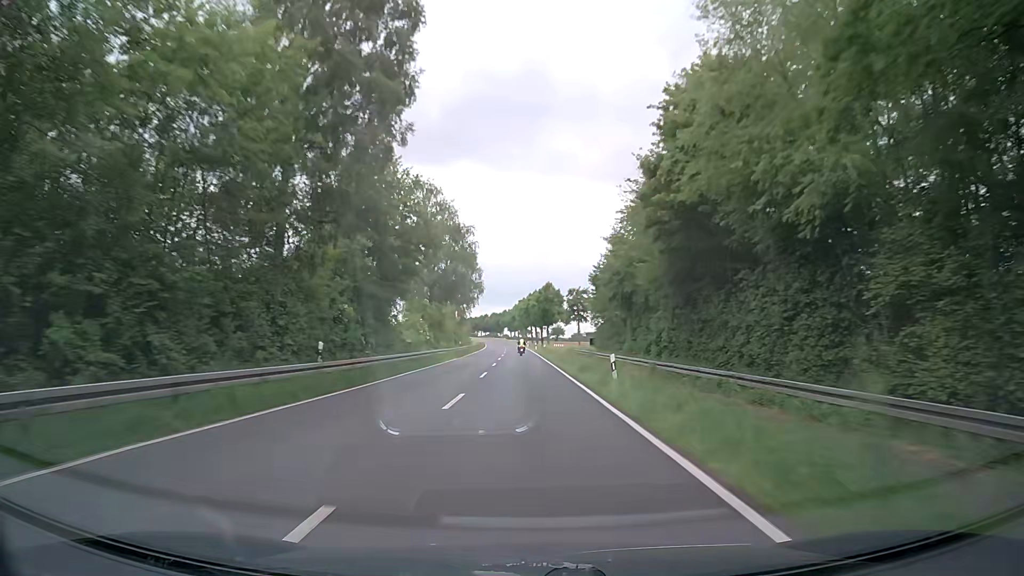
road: secondary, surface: asphalt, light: Day
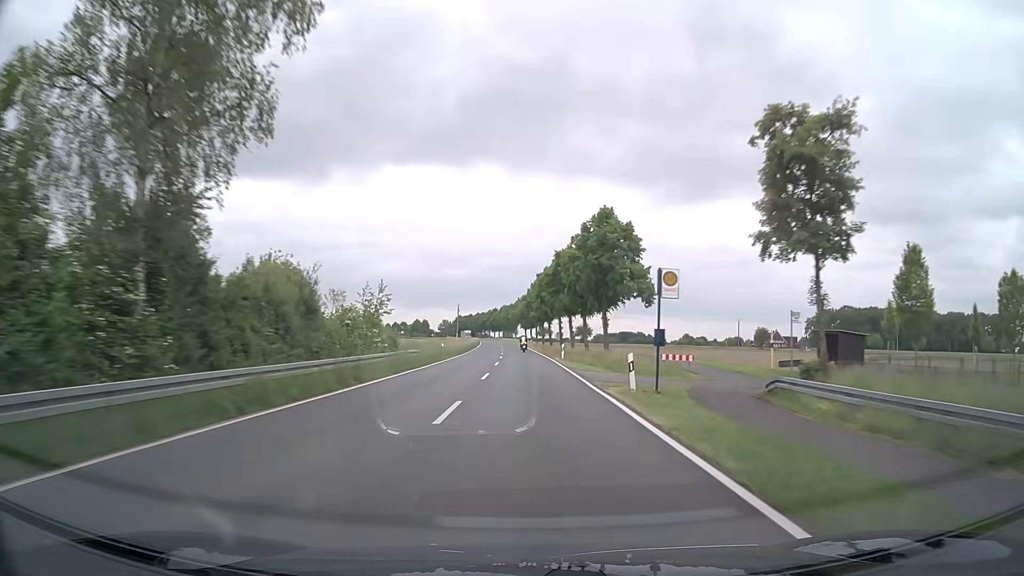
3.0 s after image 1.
(-0.9, +75.1) m; -2°
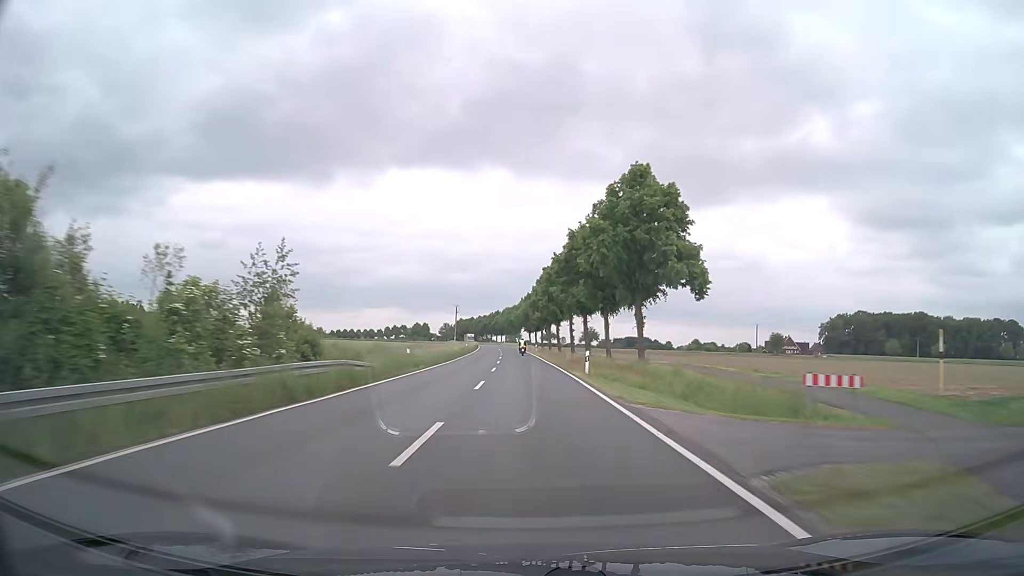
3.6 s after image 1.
(0.0, +15.7) m; 0°
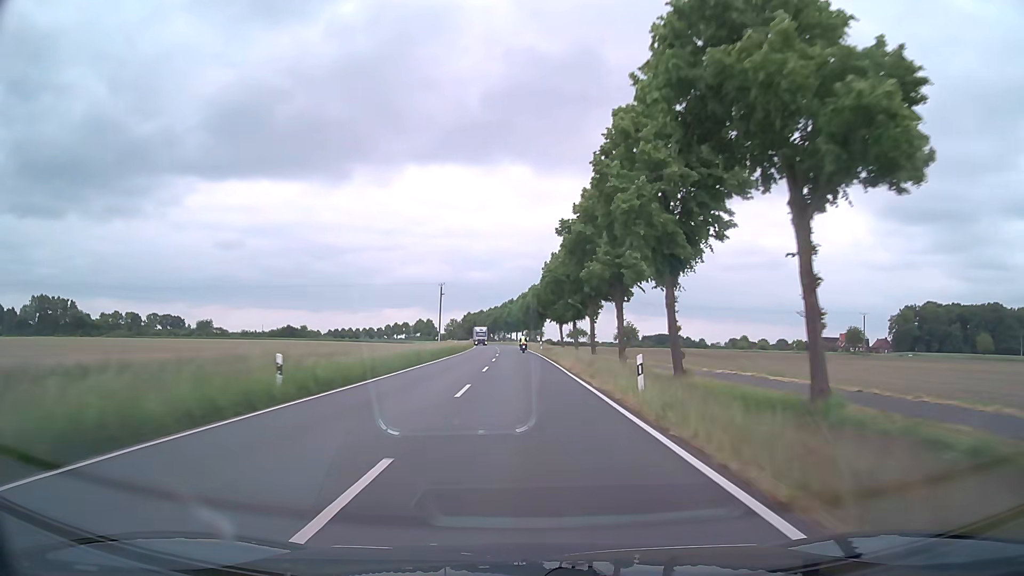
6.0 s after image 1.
(-0.8, +64.3) m; -2°
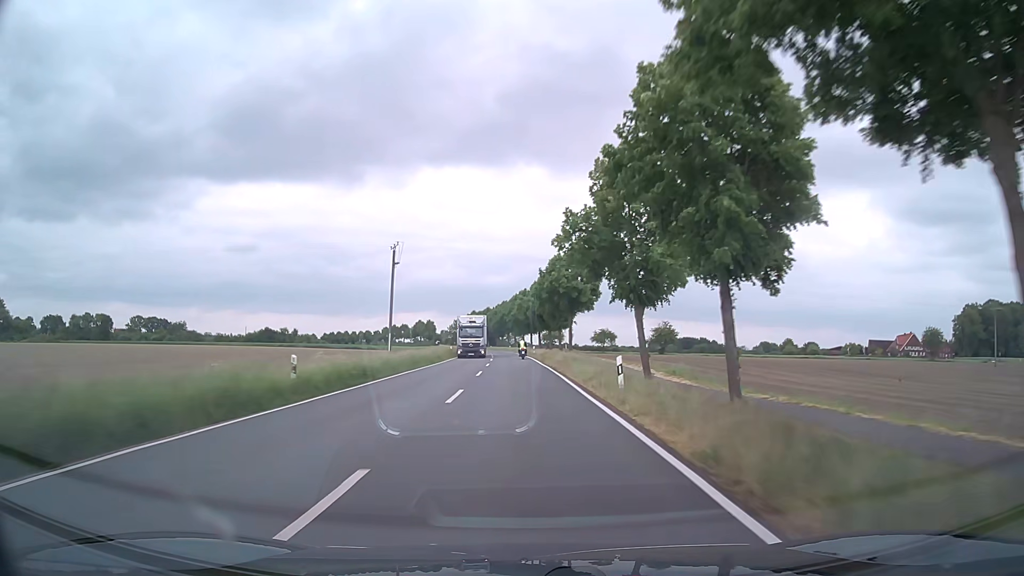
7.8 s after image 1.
(-0.7, +48.7) m; -1°
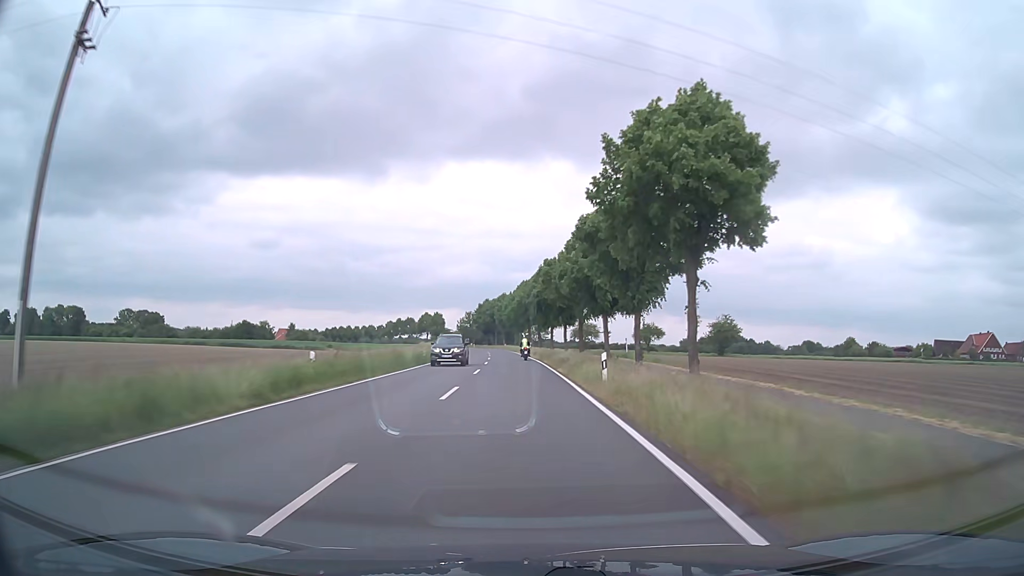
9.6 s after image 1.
(-0.7, +48.0) m; -2°
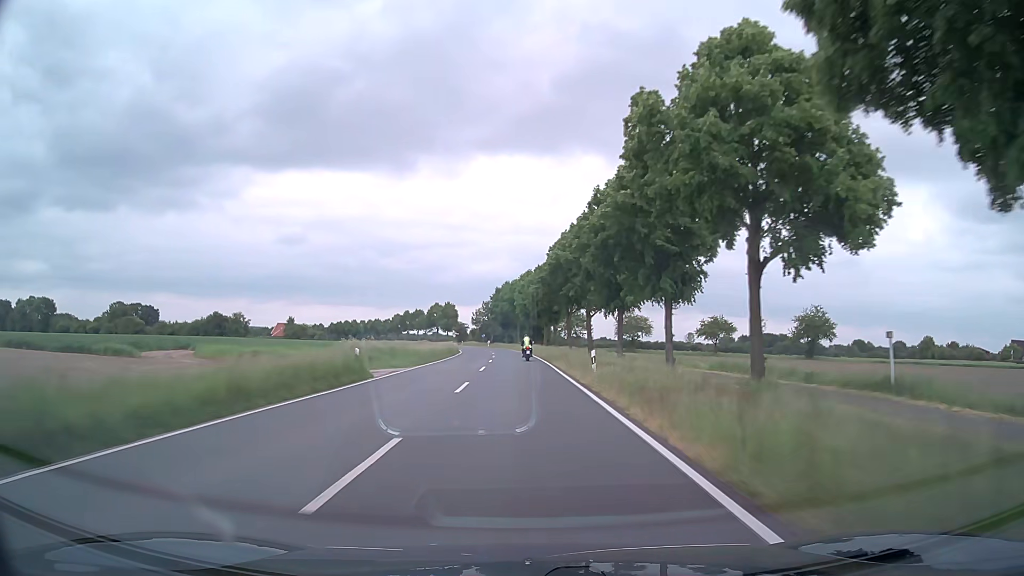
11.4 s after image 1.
(-1.0, +46.0) m; -3°
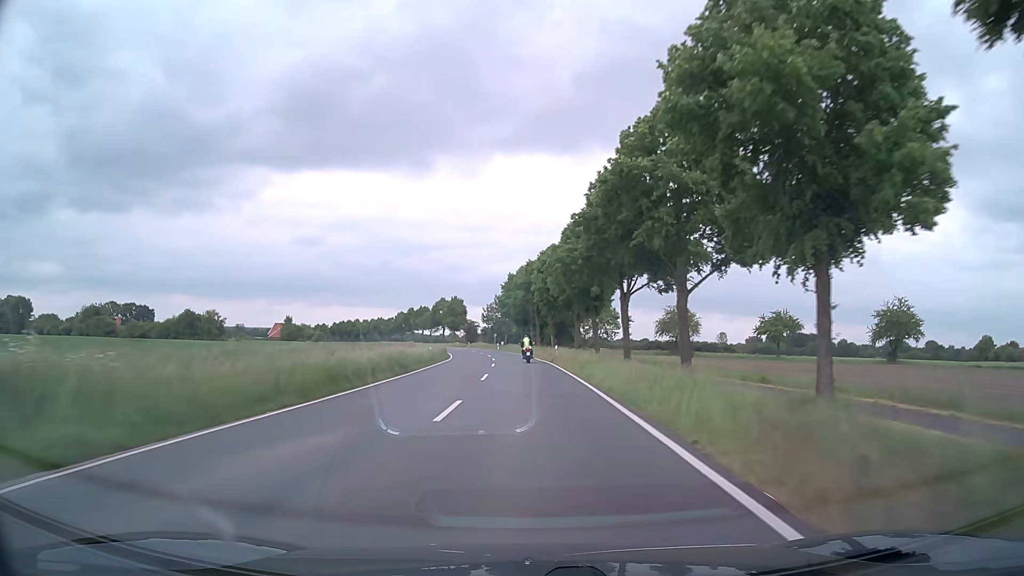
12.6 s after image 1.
(-0.4, +29.9) m; -2°
(0, +10) (0, +20) (0, +30) (-1, +40) (-1, +50) (-2, +60) (-3, +70) (-4, +80) (-6, +90) (-7, +100) m
